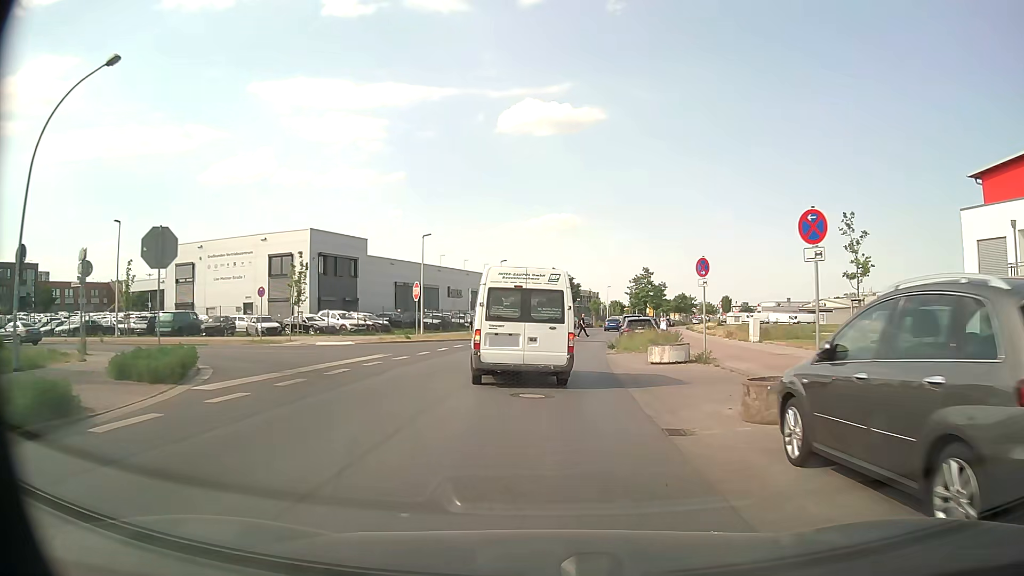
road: tertiary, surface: asphalt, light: Day
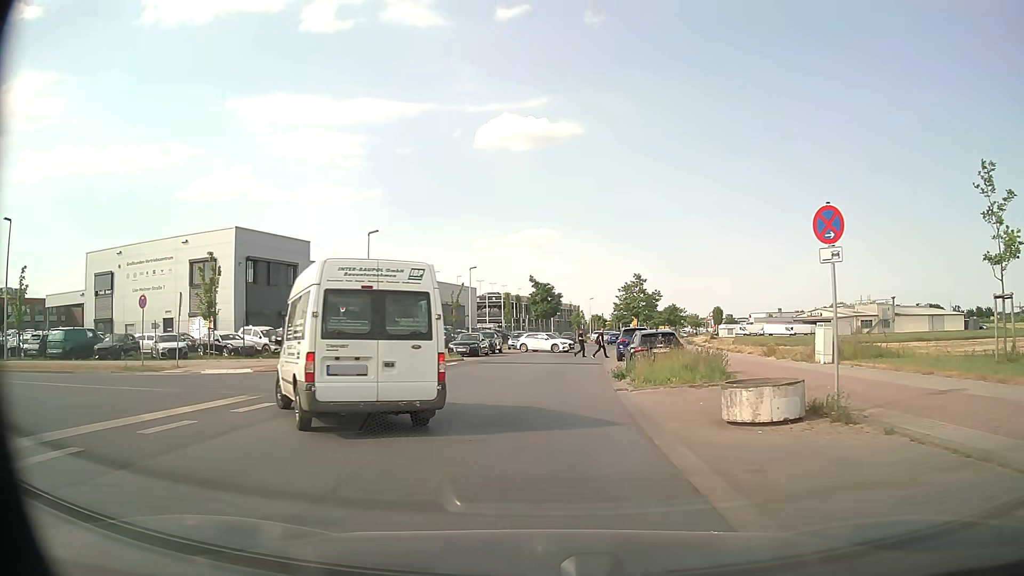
(+0.2, +10.3) m; +2°
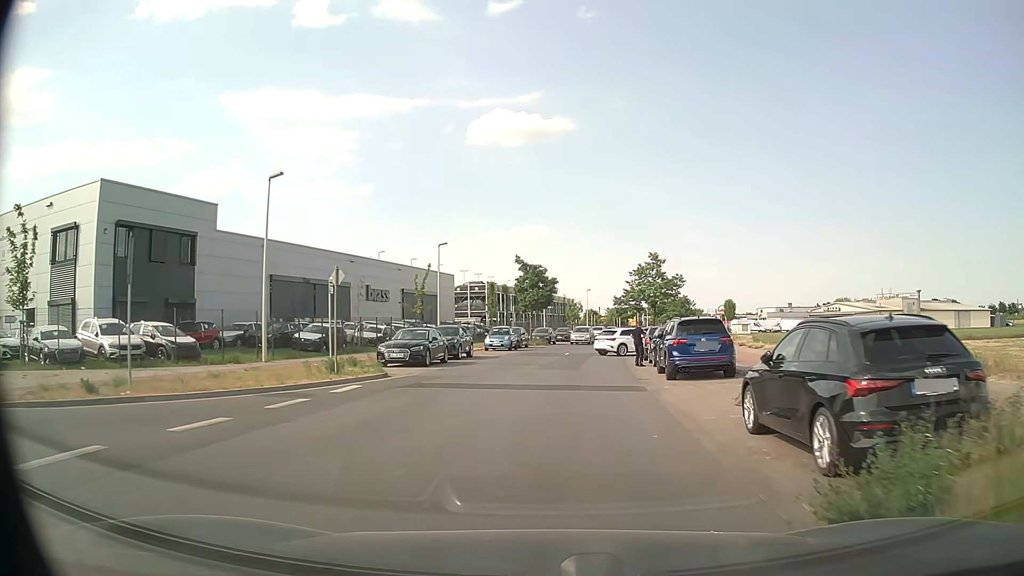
(0.0, +15.3) m; 0°
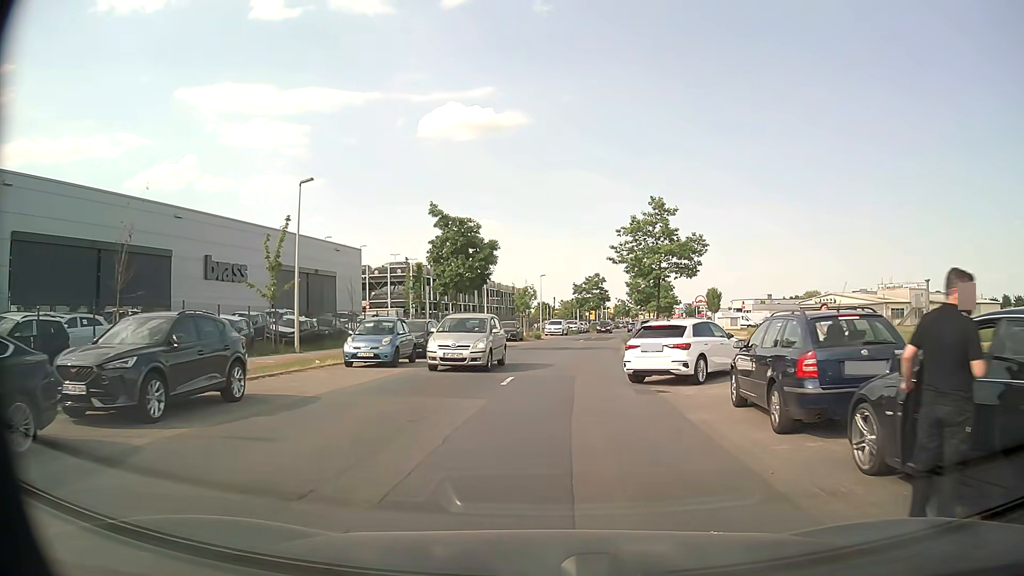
(+0.8, +21.3) m; +4°
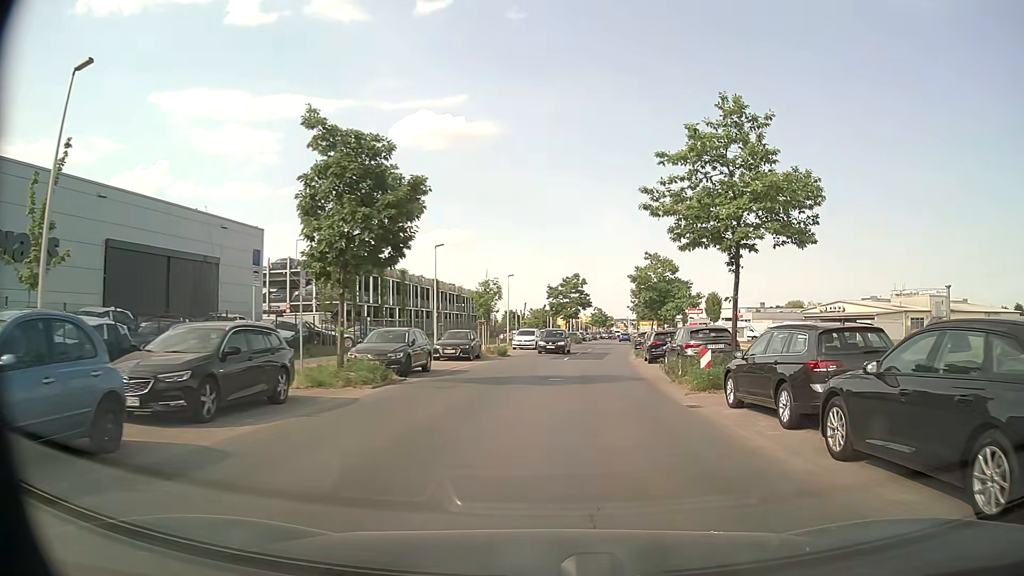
(-0.1, +16.4) m; +2°
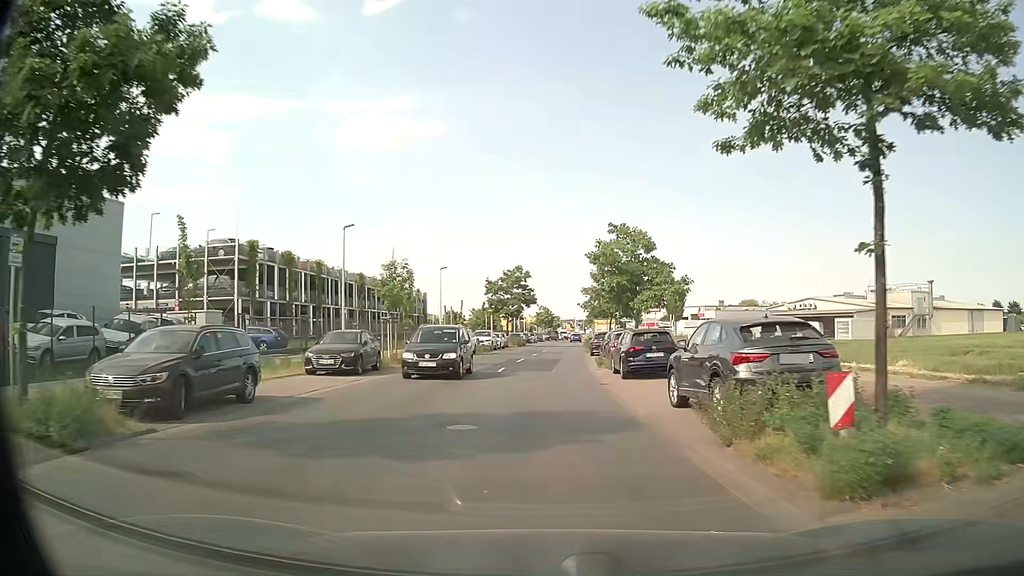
(+0.7, +10.6) m; +5°
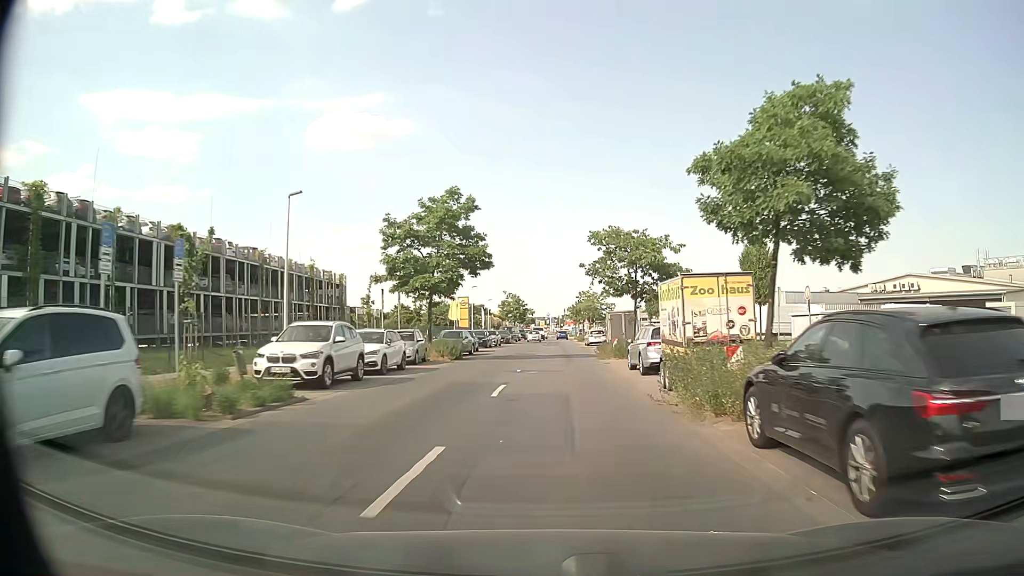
(+0.4, +37.8) m; +2°
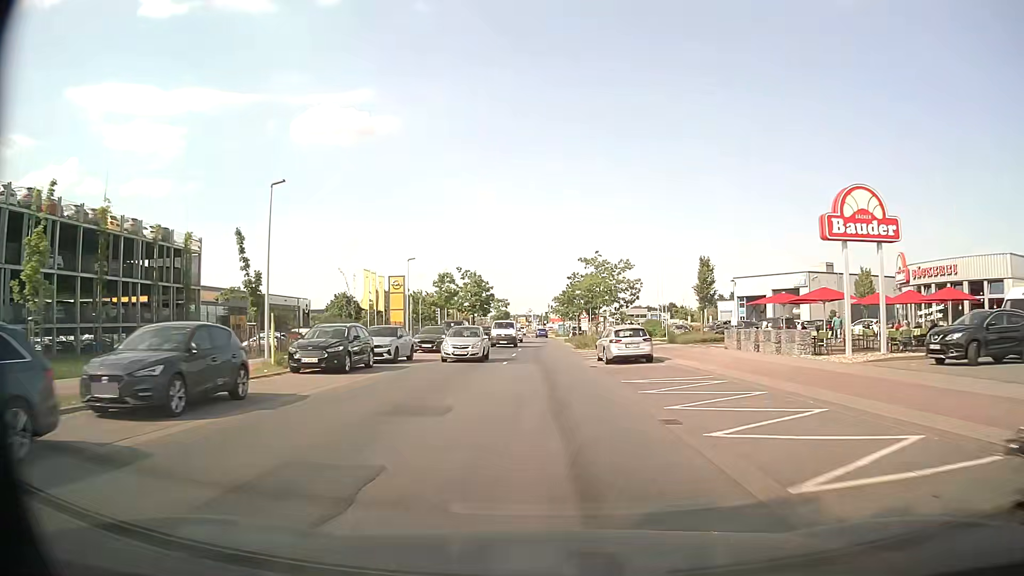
(+0.9, +34.5) m; +1°
(0, +10) (0, +20) (0, +30) (0, +40) (0, +50) (0, +60) (0, +70) (+1, +80) (+1, +90) (0, +100) m
